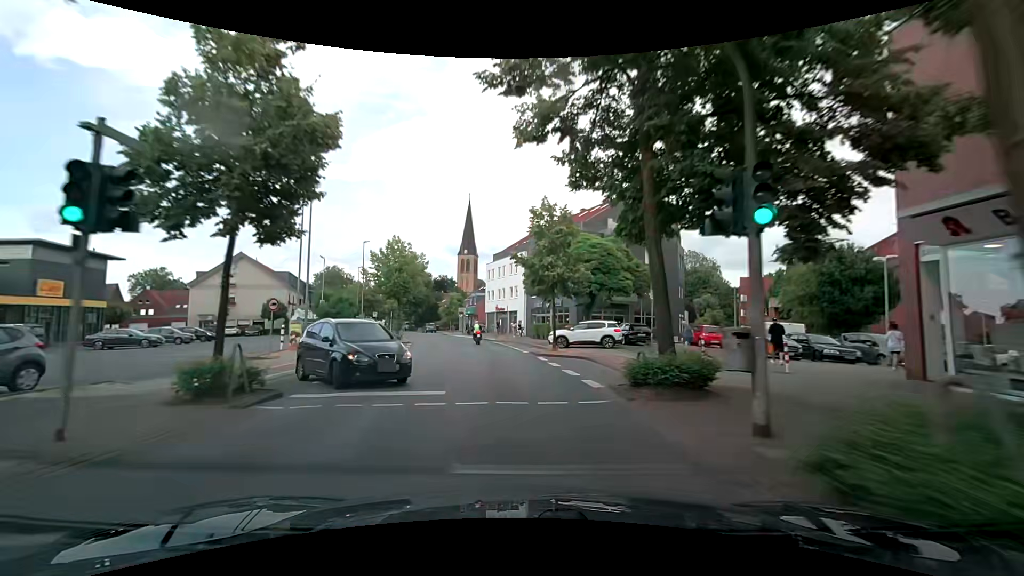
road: secondary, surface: asphalt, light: Day
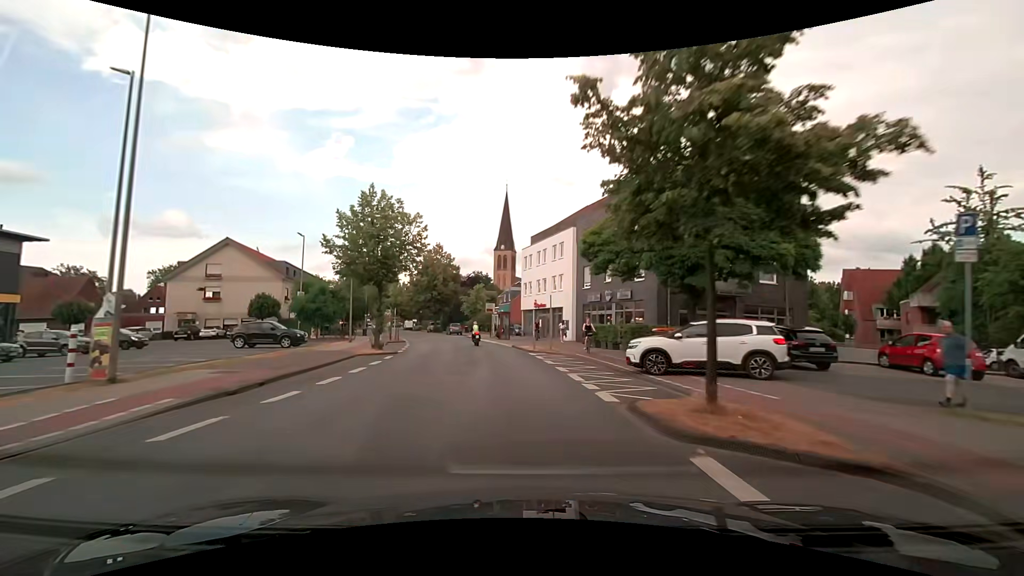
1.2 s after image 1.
(-0.6, +15.4) m; -5°
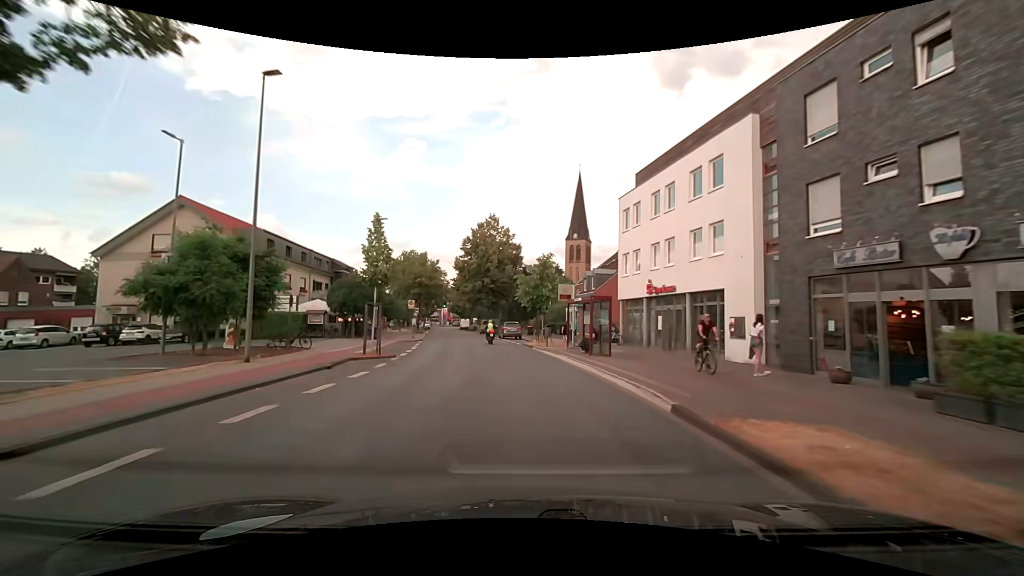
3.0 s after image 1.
(-1.5, +23.5) m; -8°
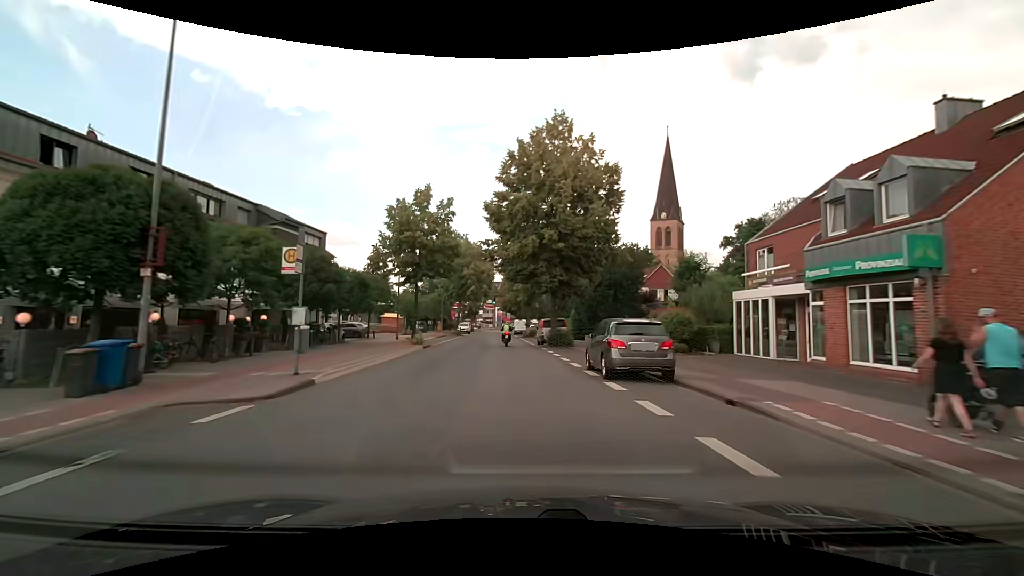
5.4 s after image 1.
(-2.1, +32.4) m; -7°
(0, +10) (-1, +20) (-1, +30) (-2, +40) (-2, +50) (-3, +60) (-3, +70) (-3, +80) (-4, +90) (-3, +100) m
